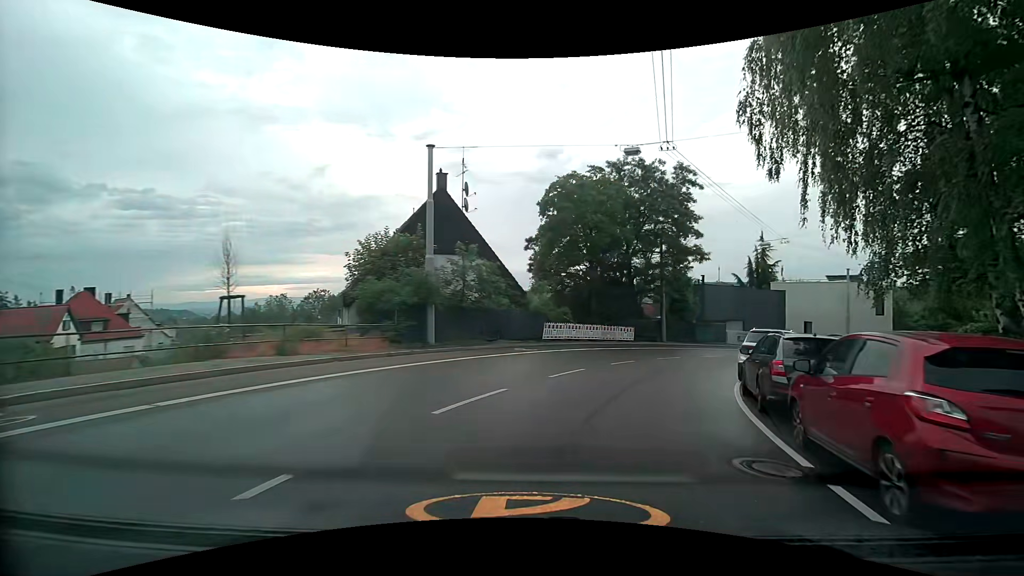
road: secondary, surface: asphalt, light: Day
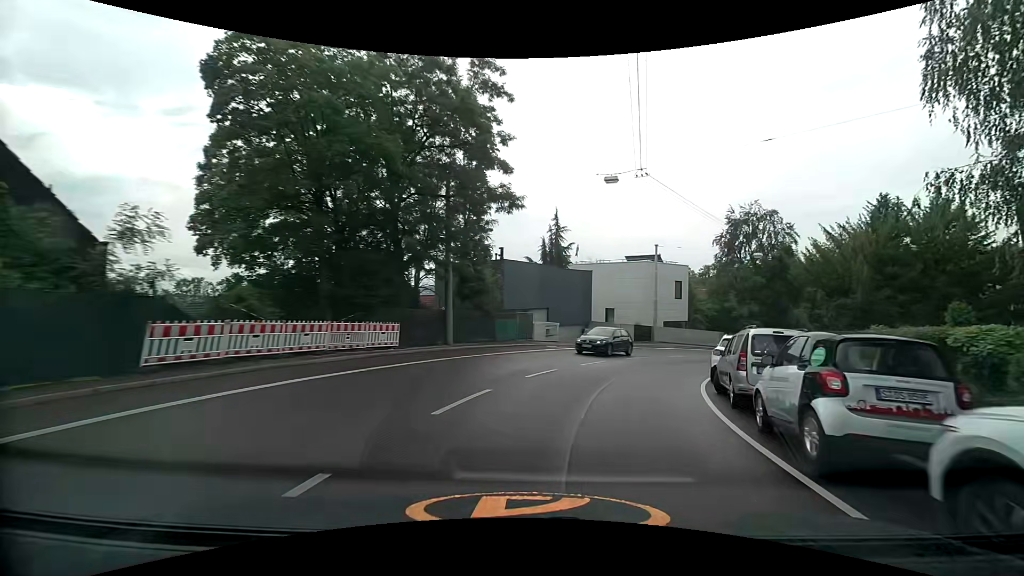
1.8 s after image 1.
(+3.6, +16.6) m; +24°
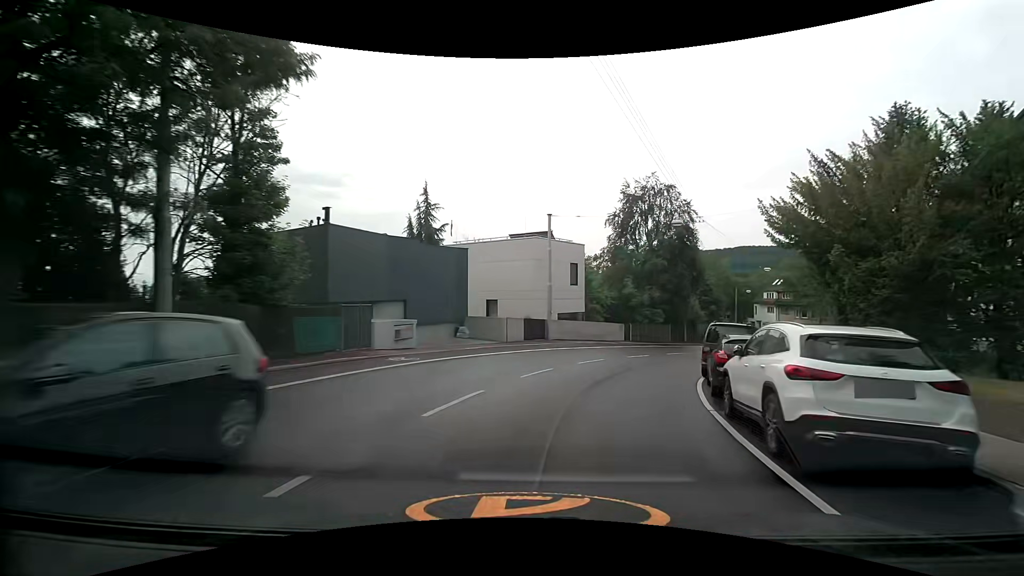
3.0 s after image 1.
(+1.5, +11.5) m; +13°
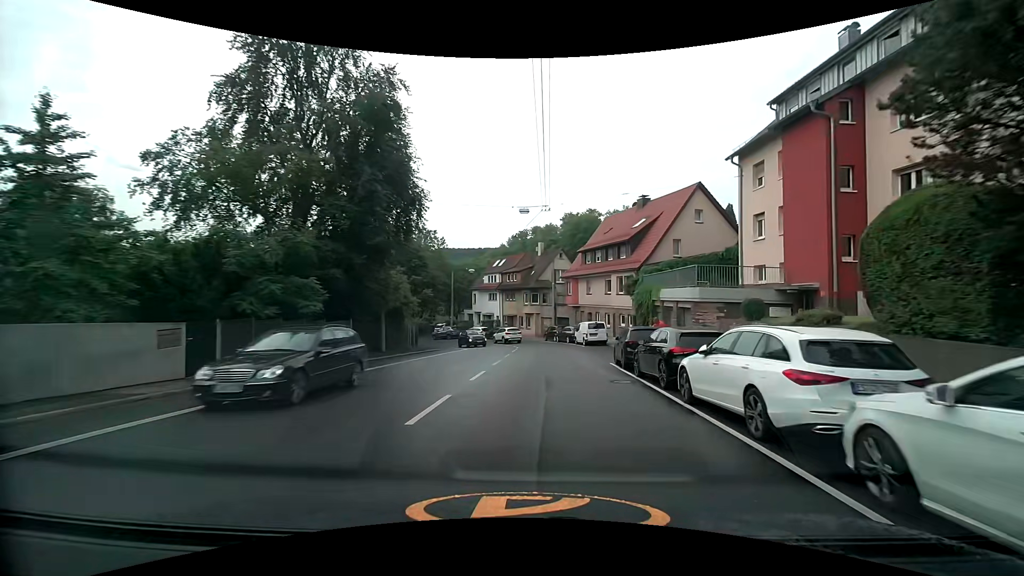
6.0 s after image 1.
(+8.2, +27.8) m; +32°
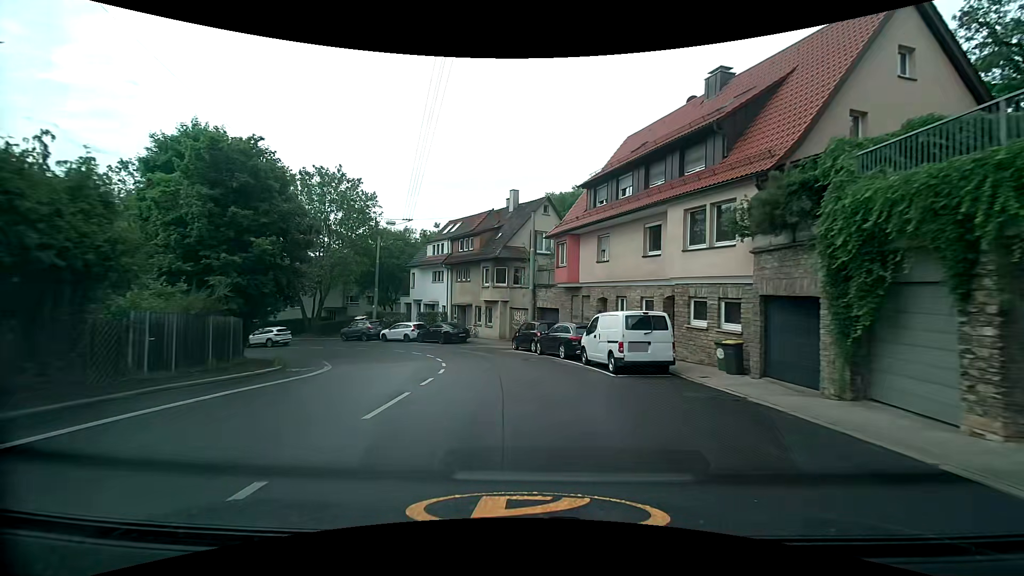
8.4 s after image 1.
(+1.1, +23.7) m; +3°
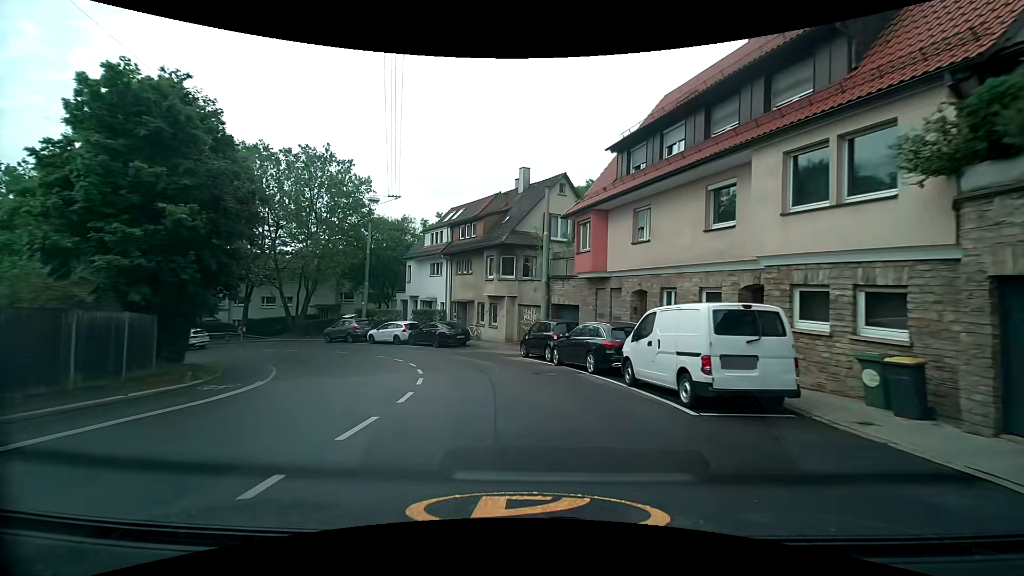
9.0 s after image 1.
(-0.1, +5.9) m; -1°
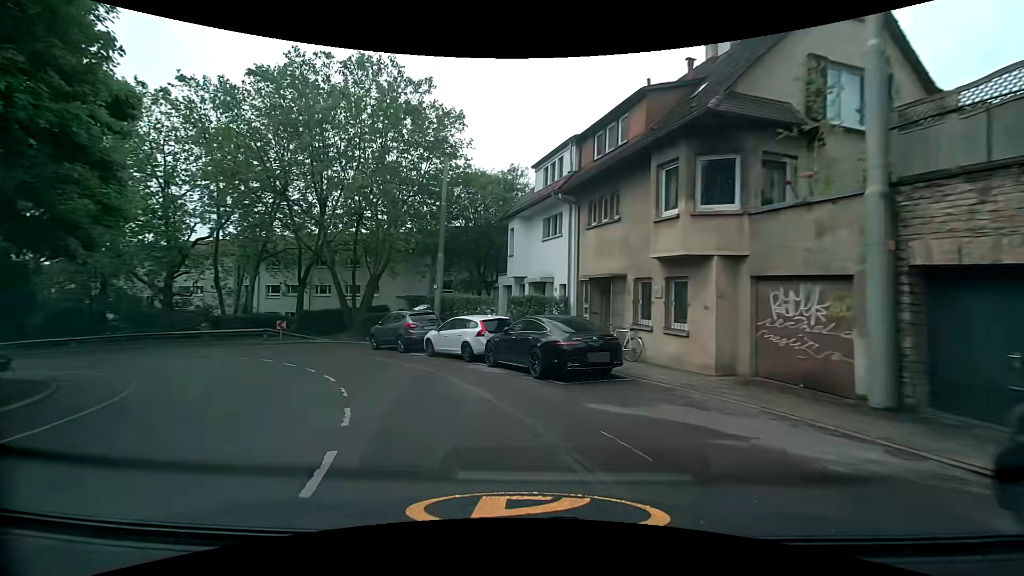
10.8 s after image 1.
(-1.8, +17.2) m; -16°
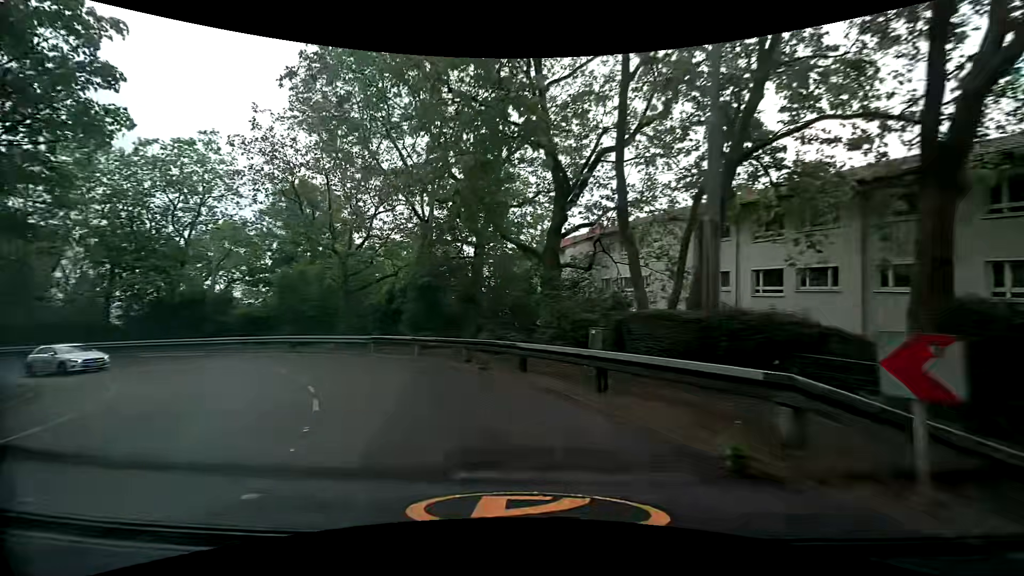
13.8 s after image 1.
(-11.7, +25.2) m; -50°
(-2, +10) (-6, +19) (-14, +25) (-22, +30) (-32, +31) (-42, +30) (-52, +28) (-61, +25) (-71, +22) (-81, +19) m
